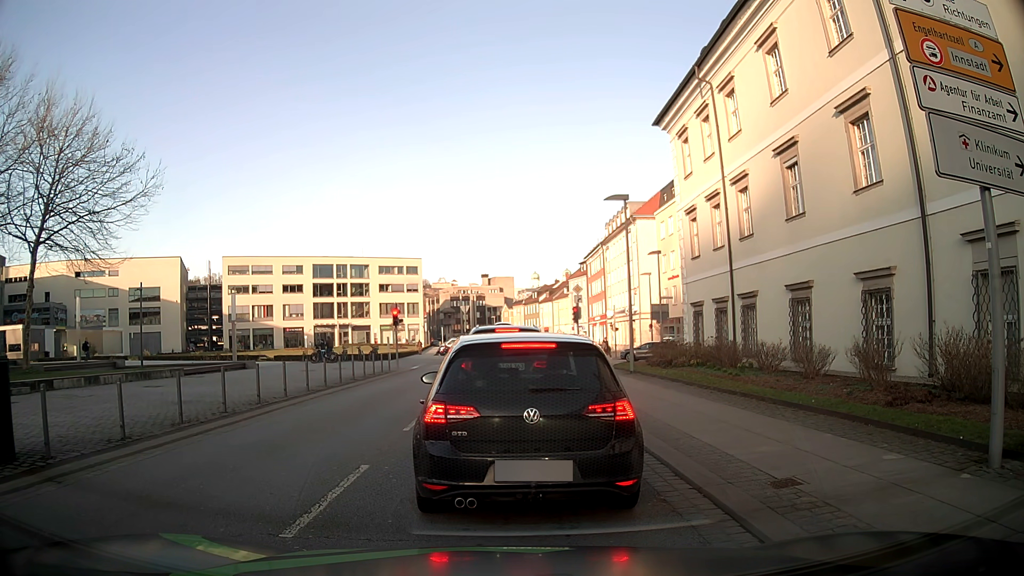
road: tertiary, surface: asphalt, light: Day
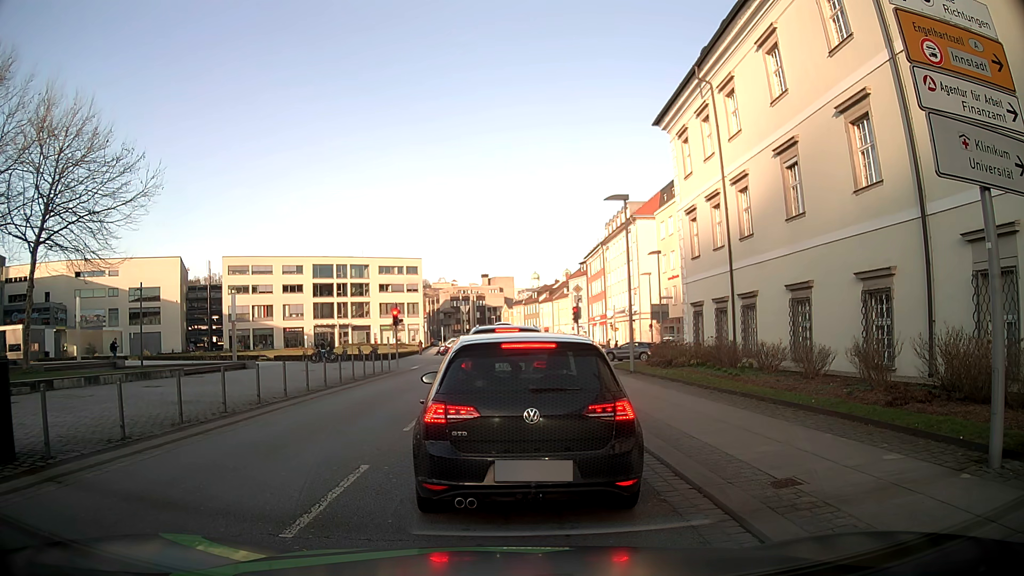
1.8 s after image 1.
(0.0, 0.0) m; 0°
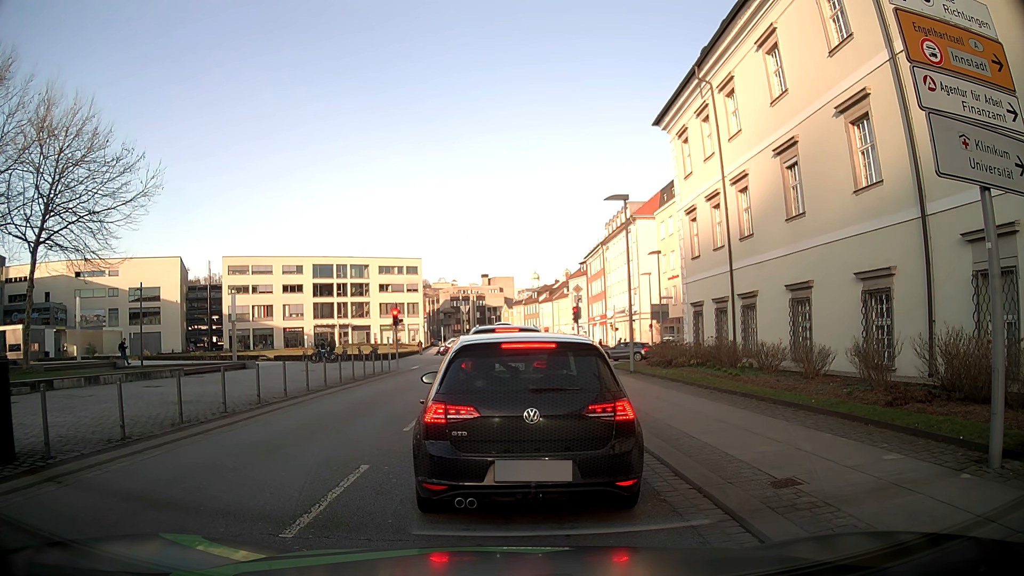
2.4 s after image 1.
(0.0, 0.0) m; 0°
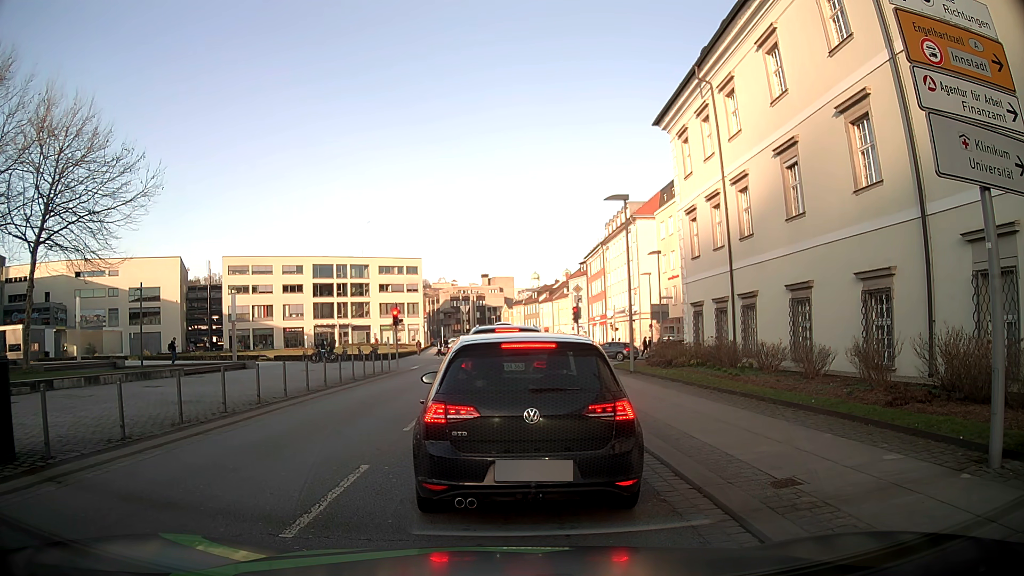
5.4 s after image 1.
(0.0, 0.0) m; 0°
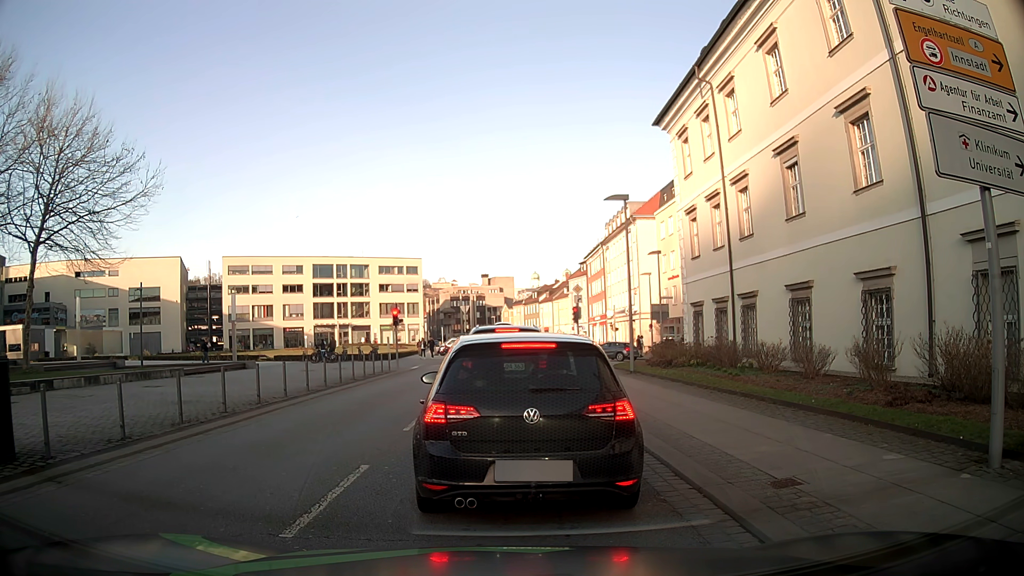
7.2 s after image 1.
(0.0, 0.0) m; 0°
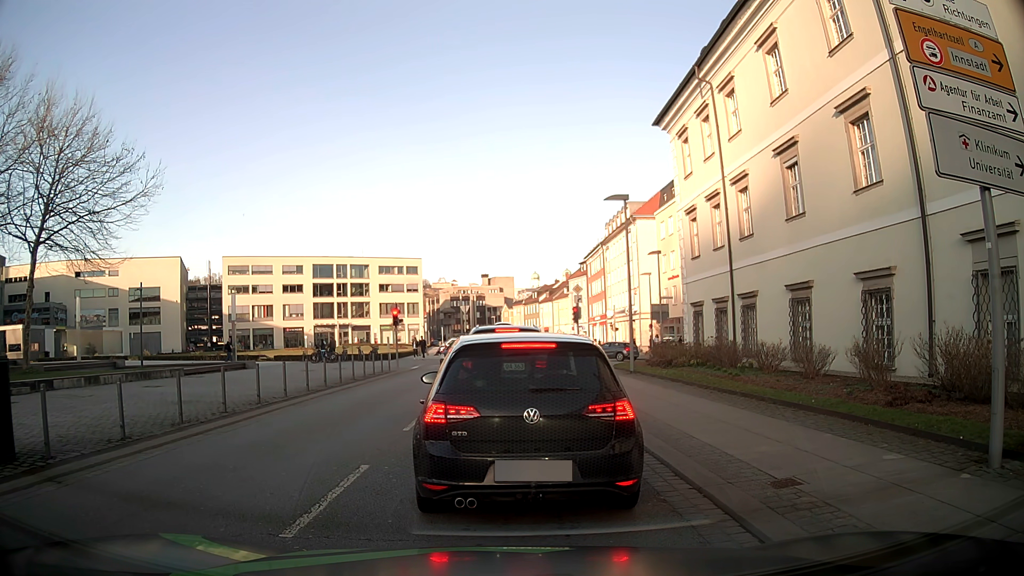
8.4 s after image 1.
(0.0, 0.0) m; 0°
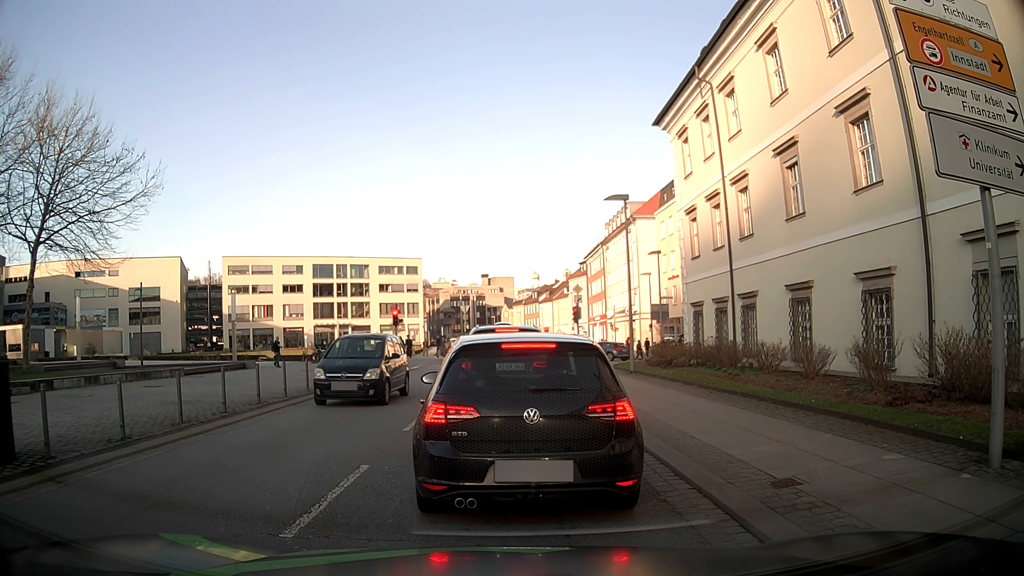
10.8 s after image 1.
(0.0, 0.0) m; 0°
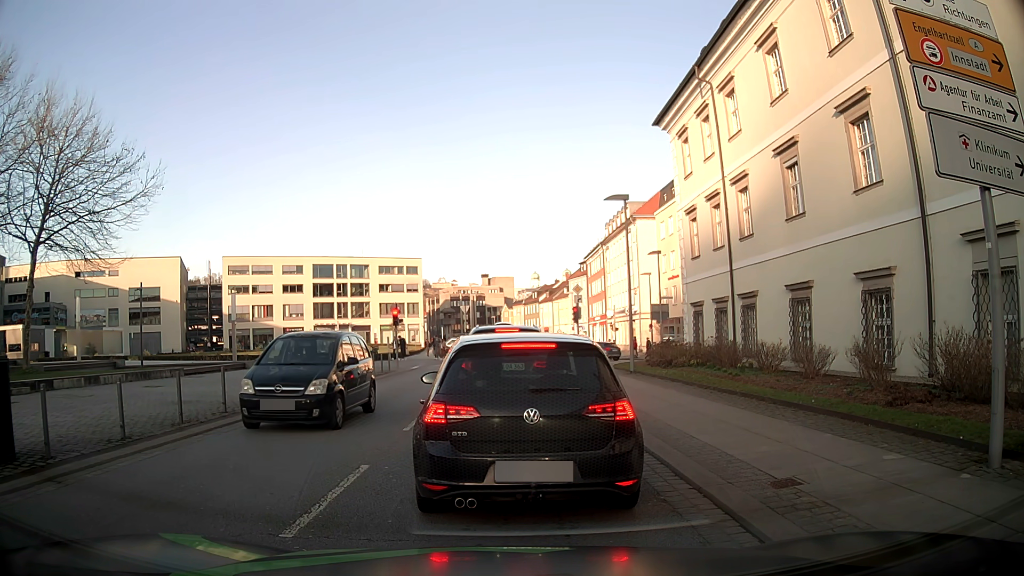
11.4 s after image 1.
(0.0, 0.0) m; 0°
